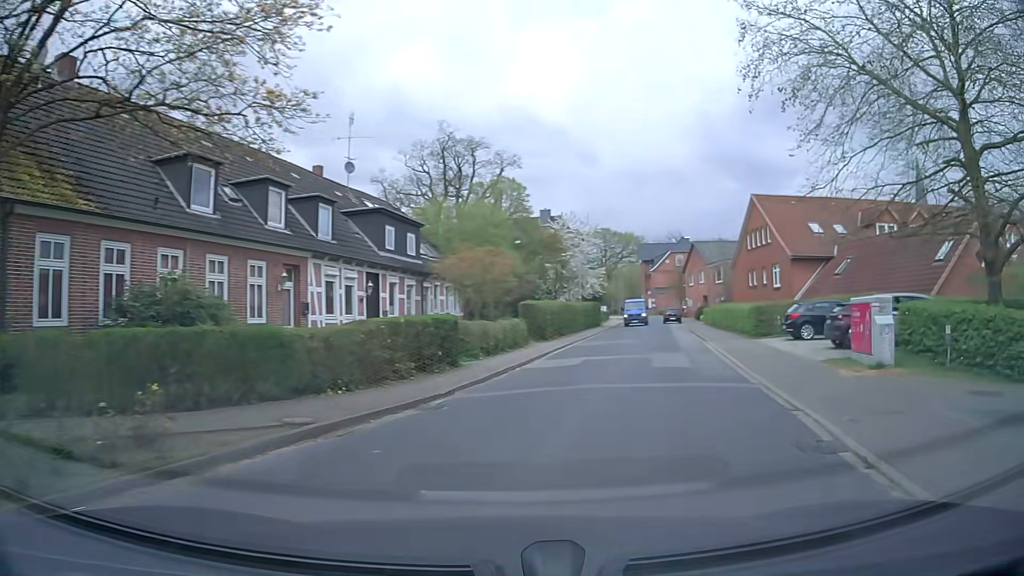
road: residential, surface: asphalt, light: Day
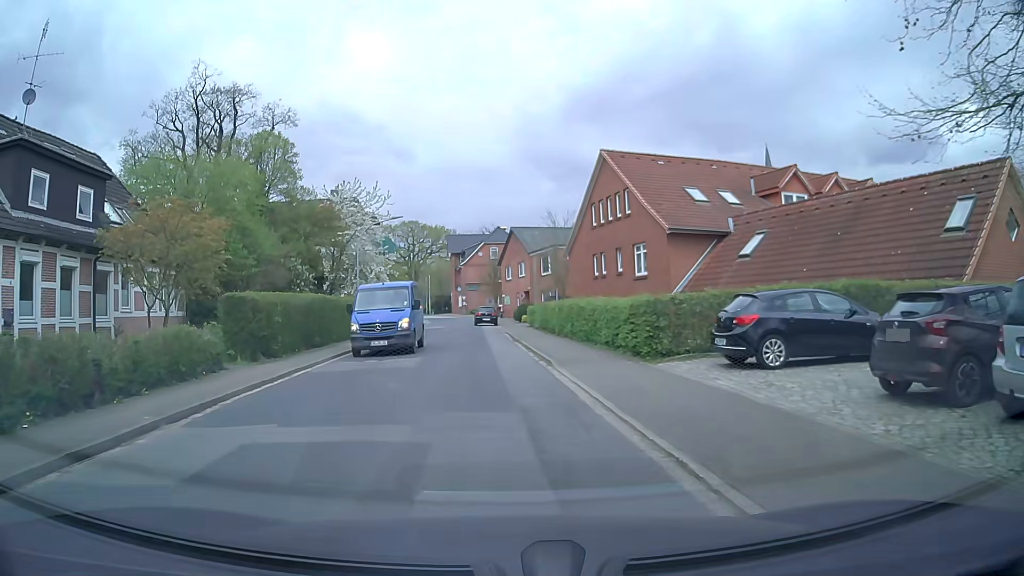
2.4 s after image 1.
(+2.9, +13.2) m; +17°
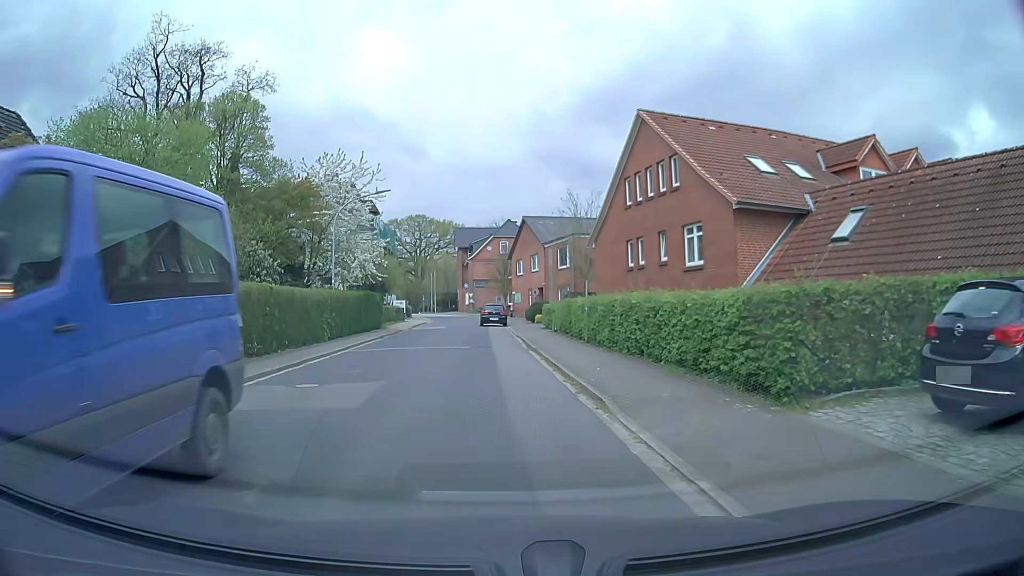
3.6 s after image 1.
(-0.2, +7.2) m; -2°
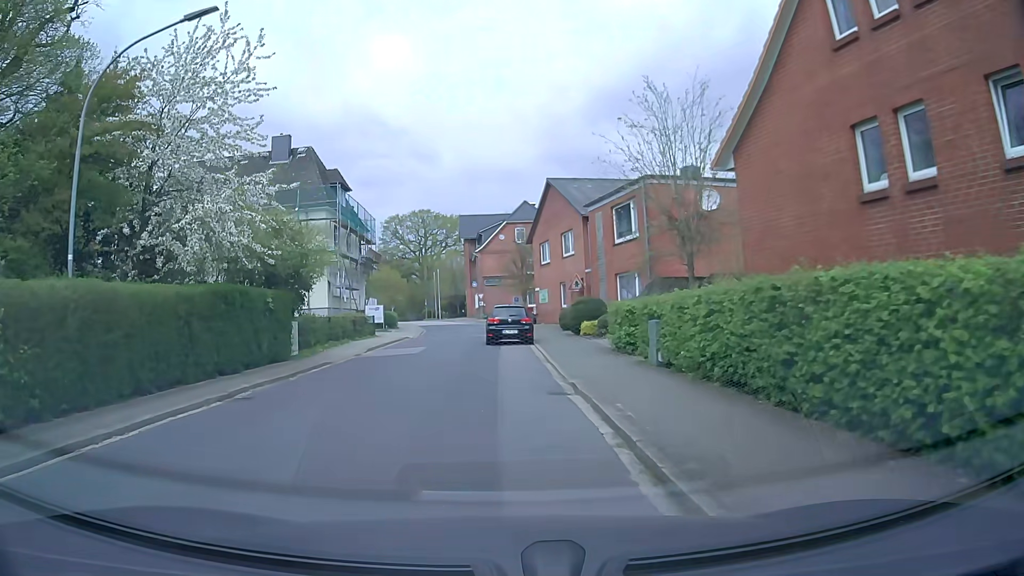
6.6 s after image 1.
(-0.1, +18.9) m; -1°
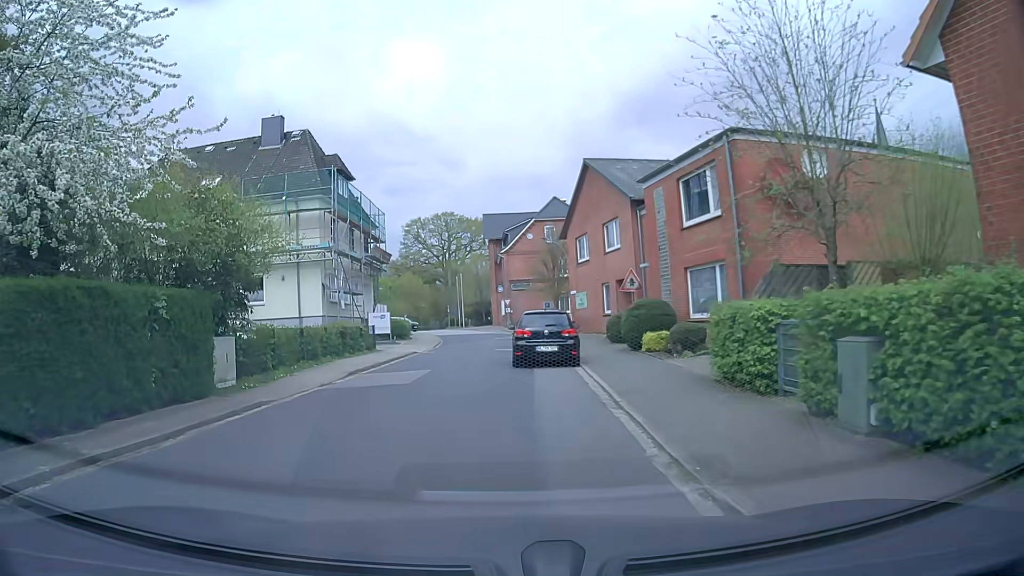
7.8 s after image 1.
(-0.1, +7.2) m; -2°
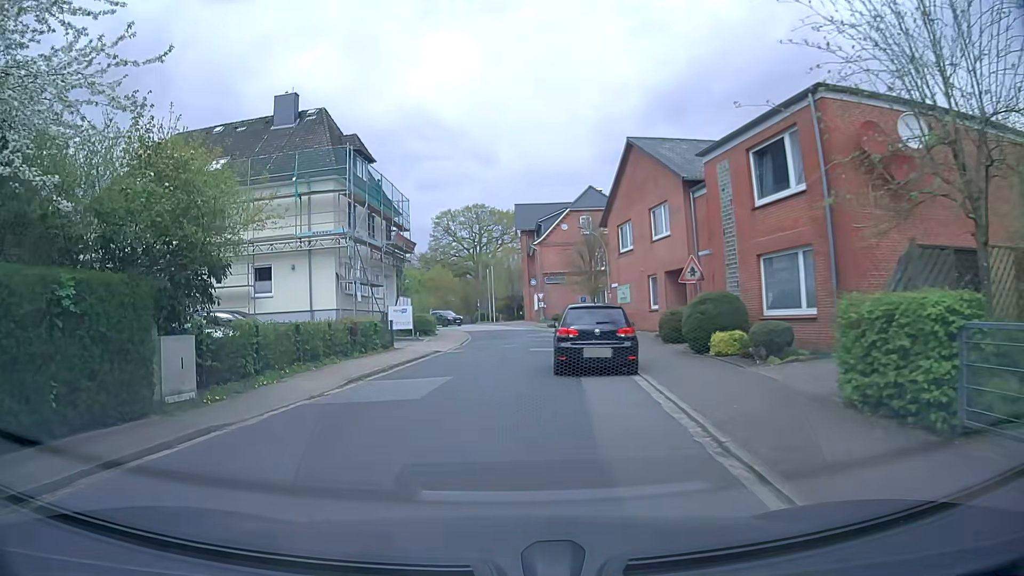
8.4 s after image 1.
(-0.1, +3.6) m; -3°
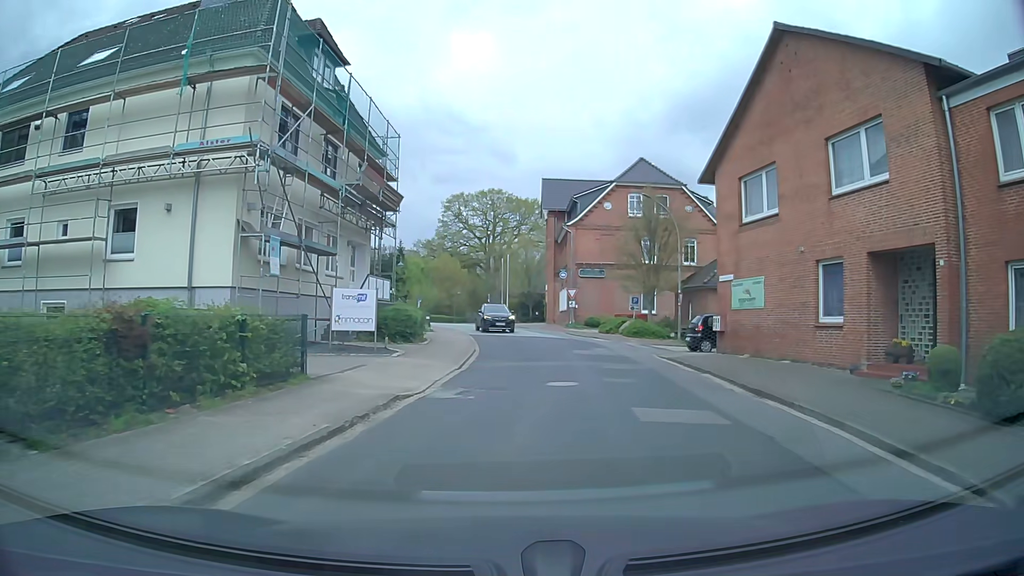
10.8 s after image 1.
(-0.9, +14.9) m; -1°
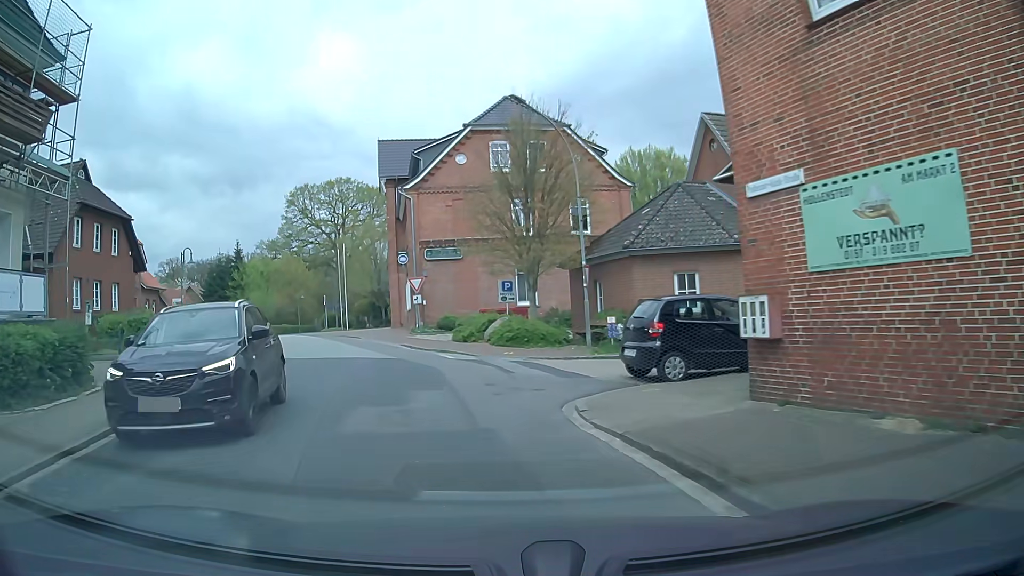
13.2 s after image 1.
(+2.4, +14.3) m; +12°
(-1, +10) (-3, +20) (-7, +29) (-11, +38) (-18, +45) (-28, +46) (-38, +45) (-48, +44) (-57, +42) (-67, +41) m
